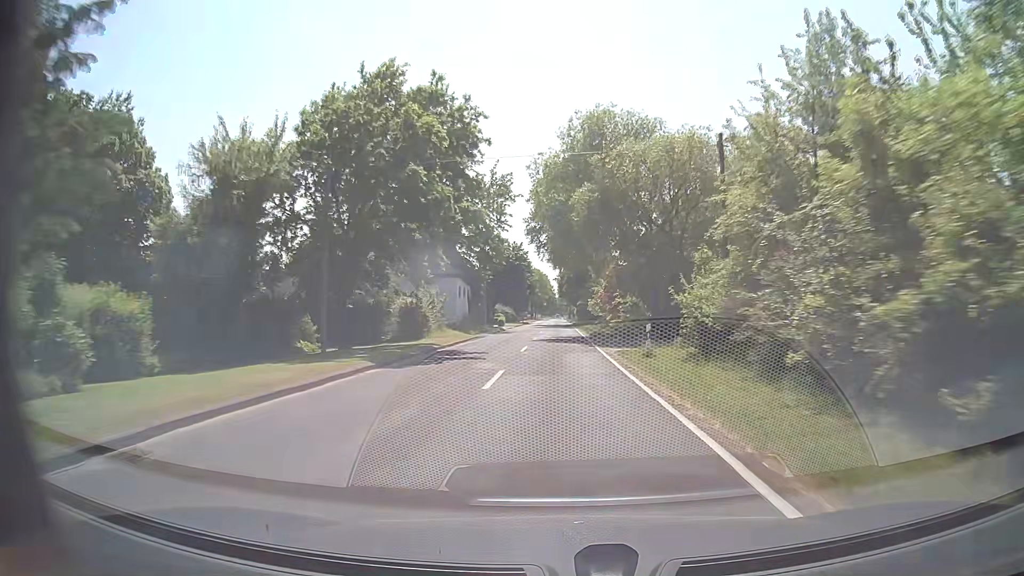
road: tertiary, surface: asphalt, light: Day
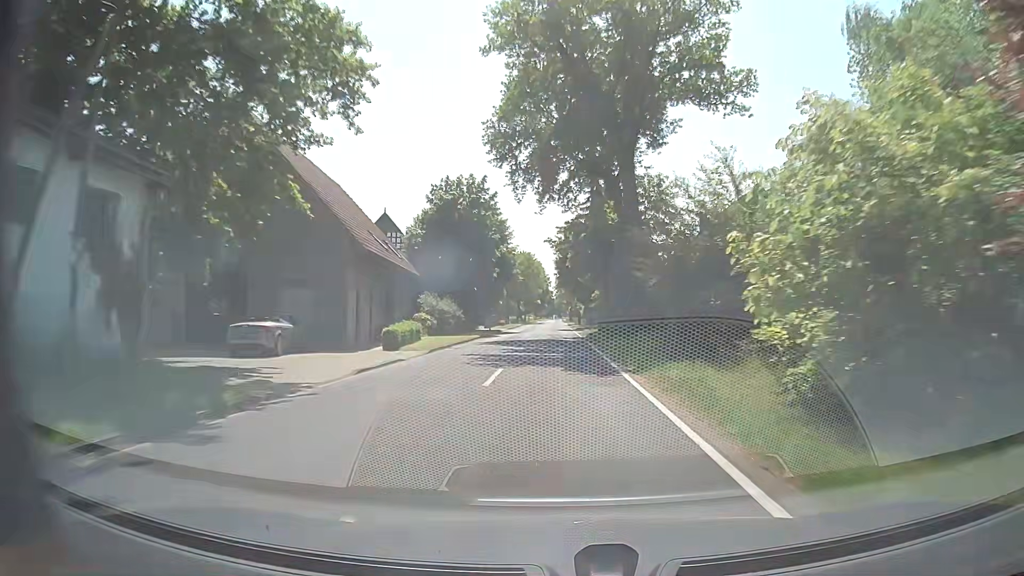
(0.0, +47.2) m; 0°
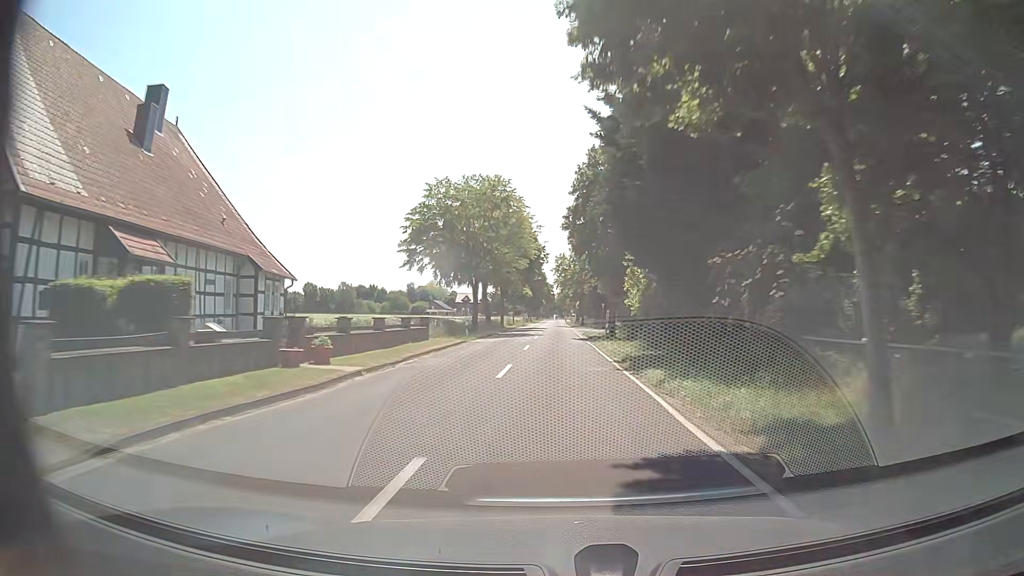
(-0.5, +59.0) m; 0°
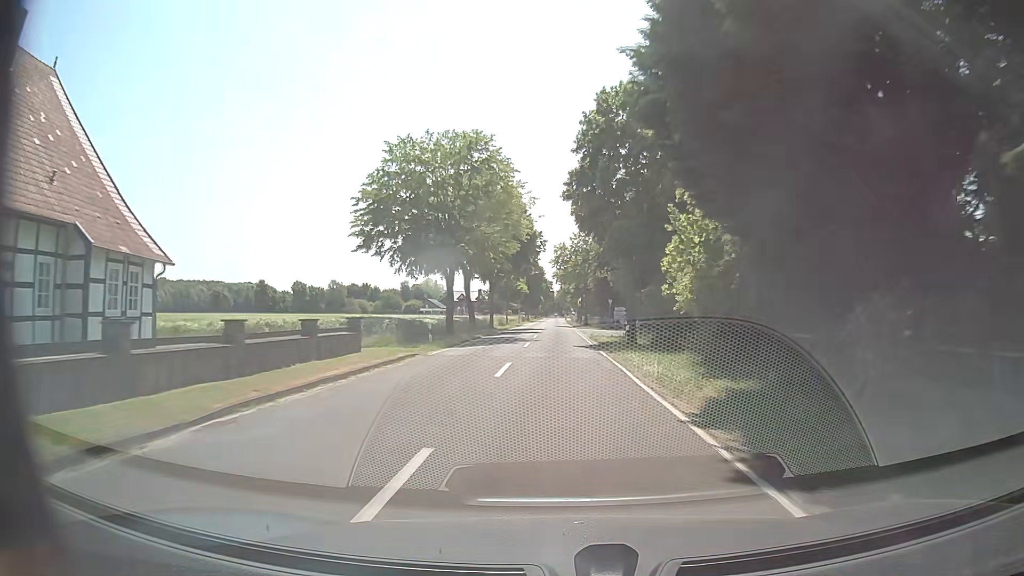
(-0.1, +11.8) m; -1°
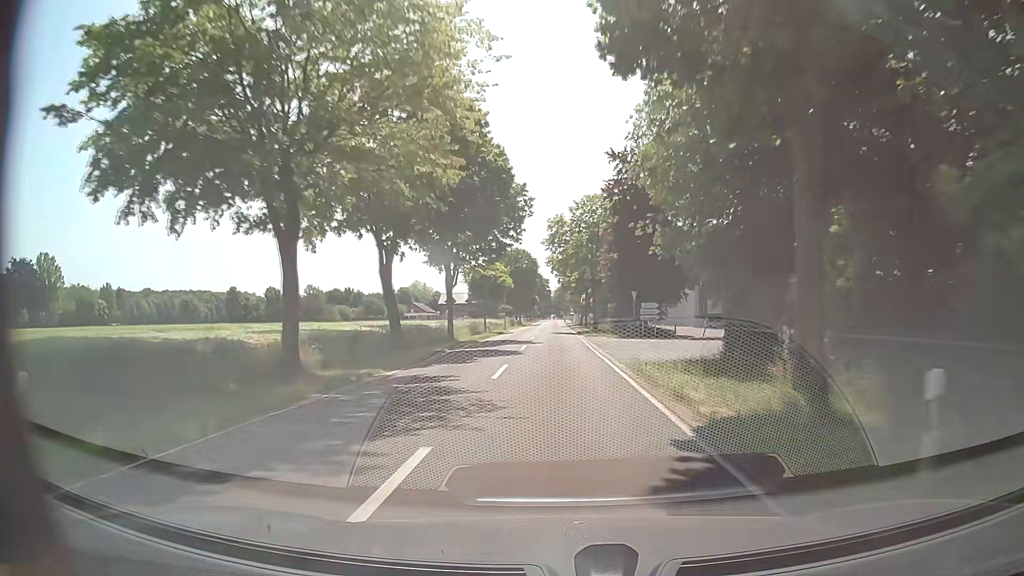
(+0.3, +23.6) m; +1°
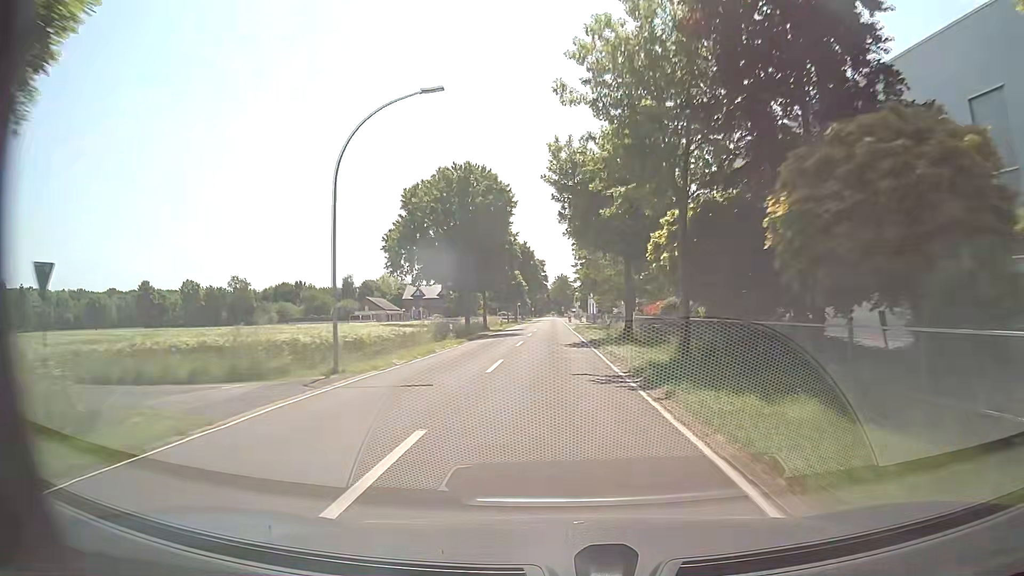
(-0.2, +59.2) m; 0°
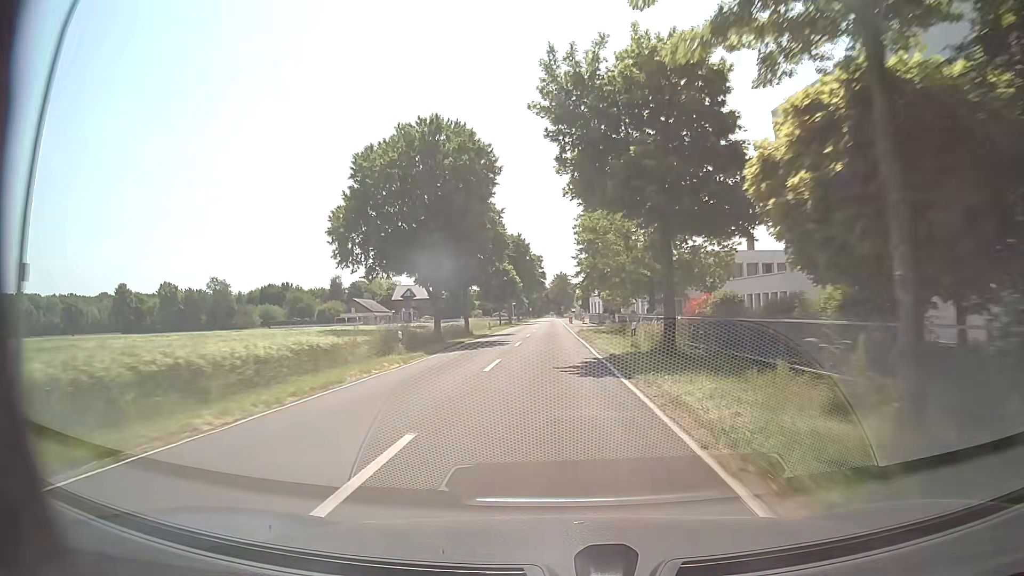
(0.0, +11.9) m; 0°
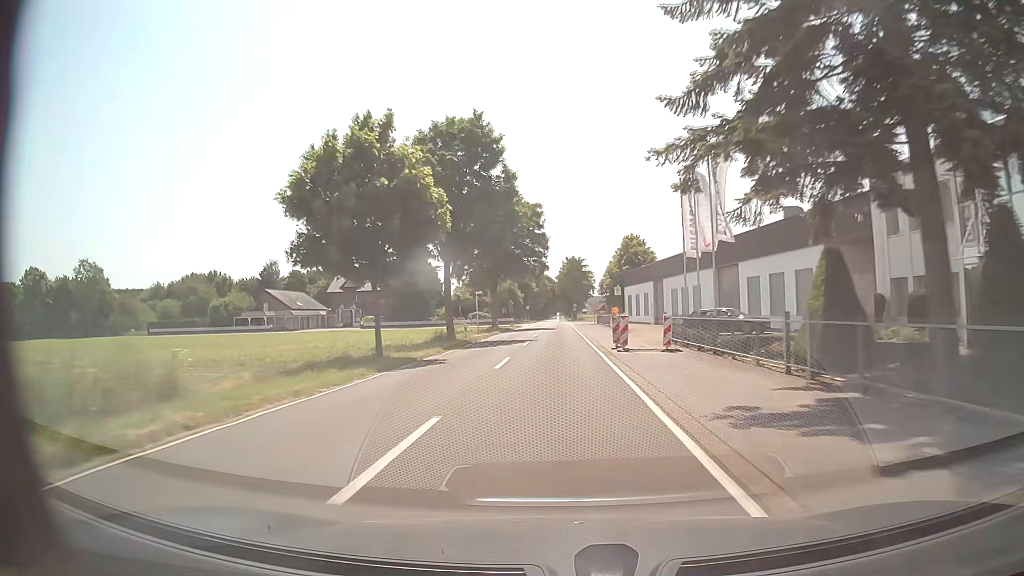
(-0.3, +59.2) m; -1°
(0, +10) (0, +20) (0, +30) (0, +40) (0, +50) (0, +60) (0, +70) (0, +80) (0, +90) (0, +100) m
